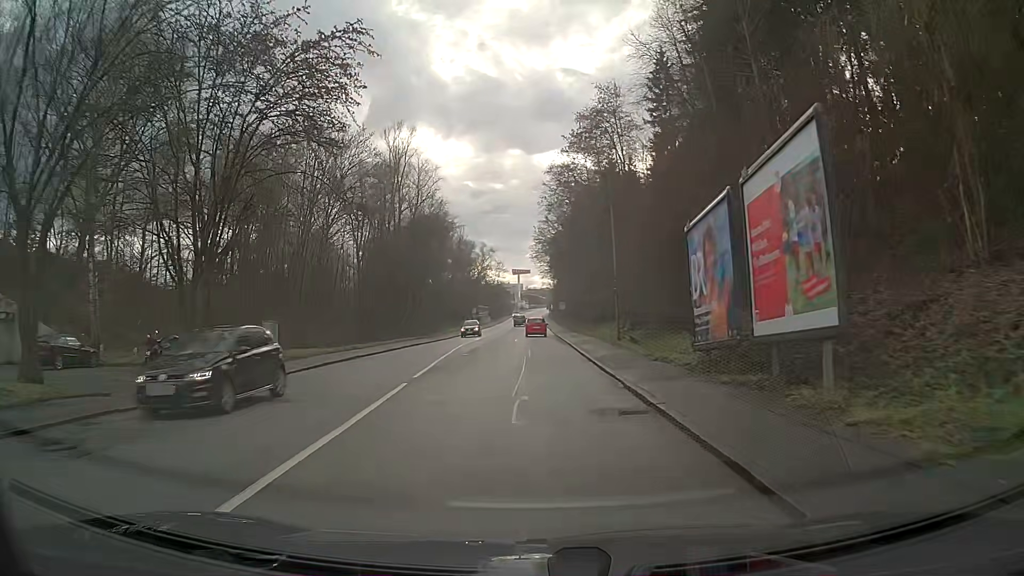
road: tertiary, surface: asphalt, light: Day
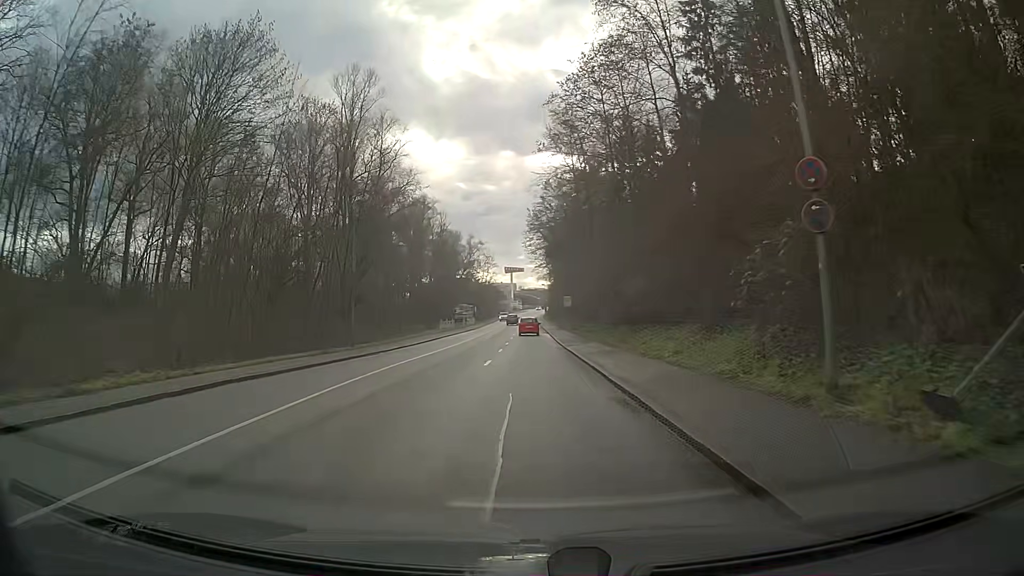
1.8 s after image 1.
(+0.2, +22.8) m; +1°
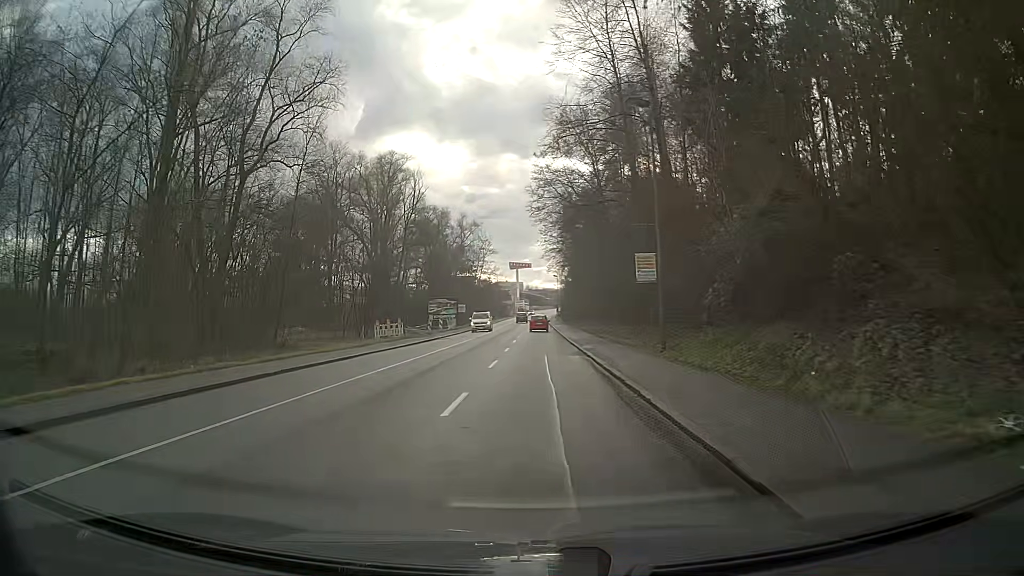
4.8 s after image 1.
(-0.4, +38.0) m; -1°
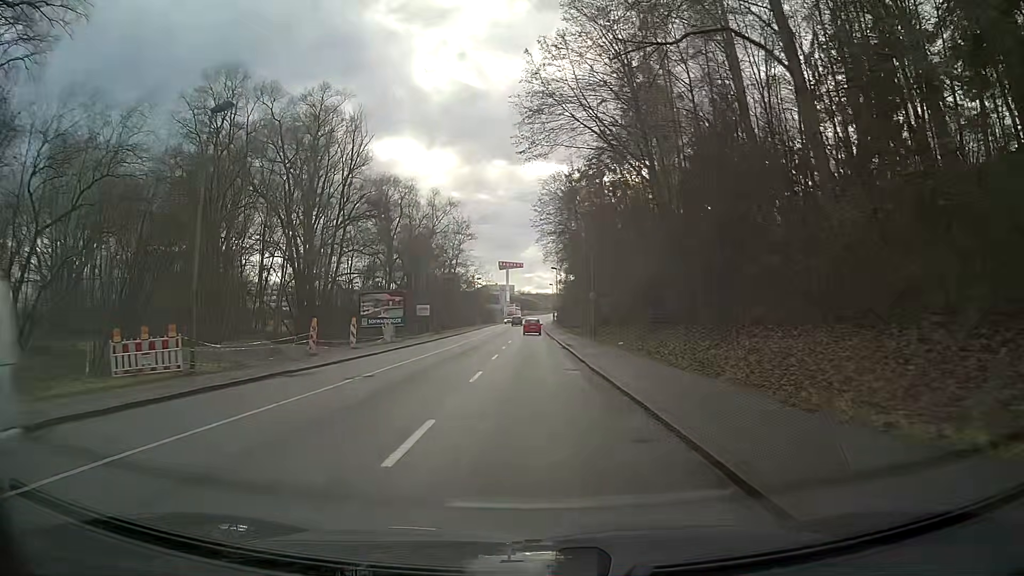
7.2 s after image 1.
(+0.2, +30.3) m; 0°
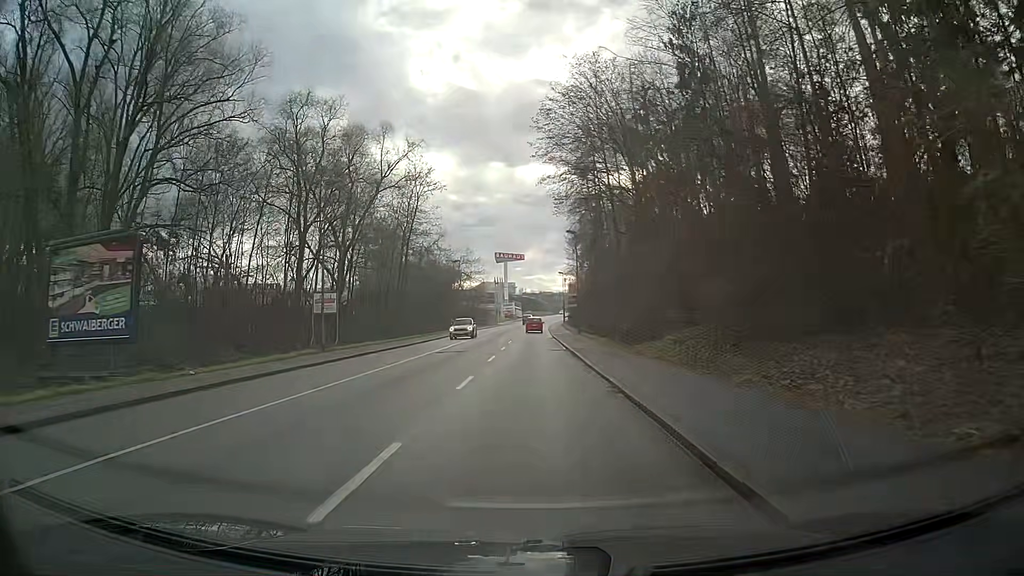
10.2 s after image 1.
(0.0, +38.0) m; 0°
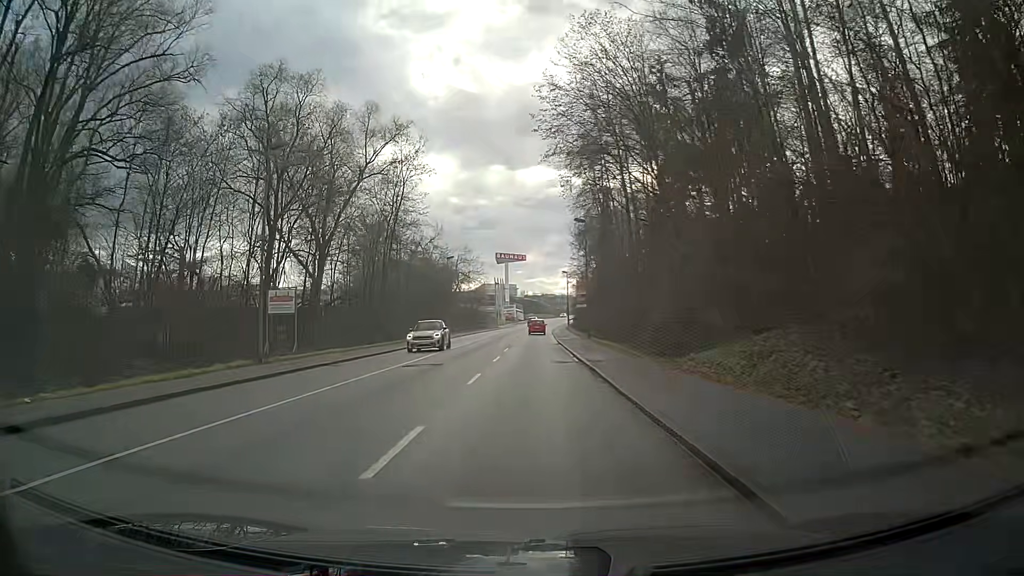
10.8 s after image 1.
(0.0, +7.6) m; 0°
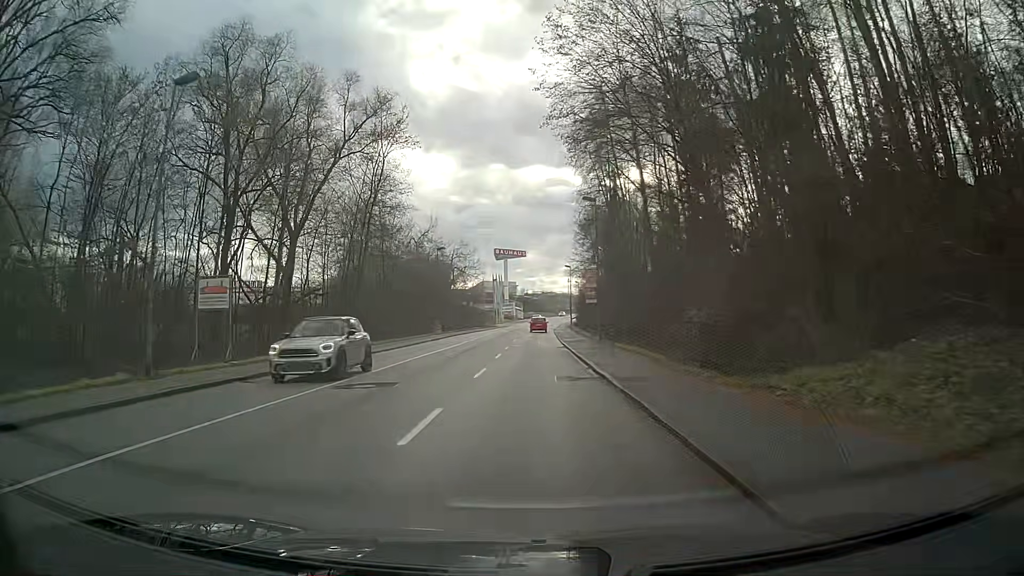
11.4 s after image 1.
(0.0, +7.6) m; -1°
